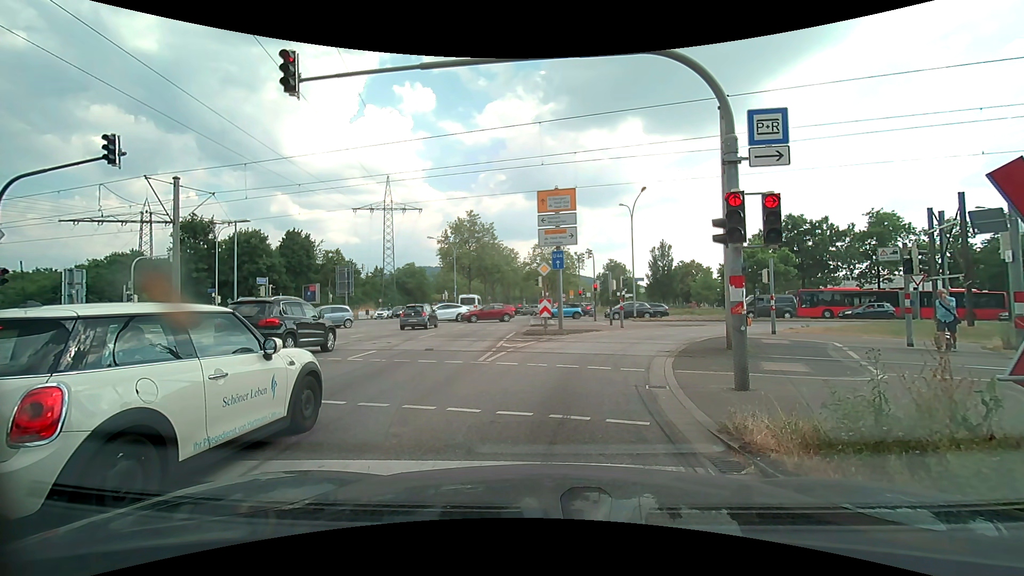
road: primary_link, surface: asphalt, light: Day
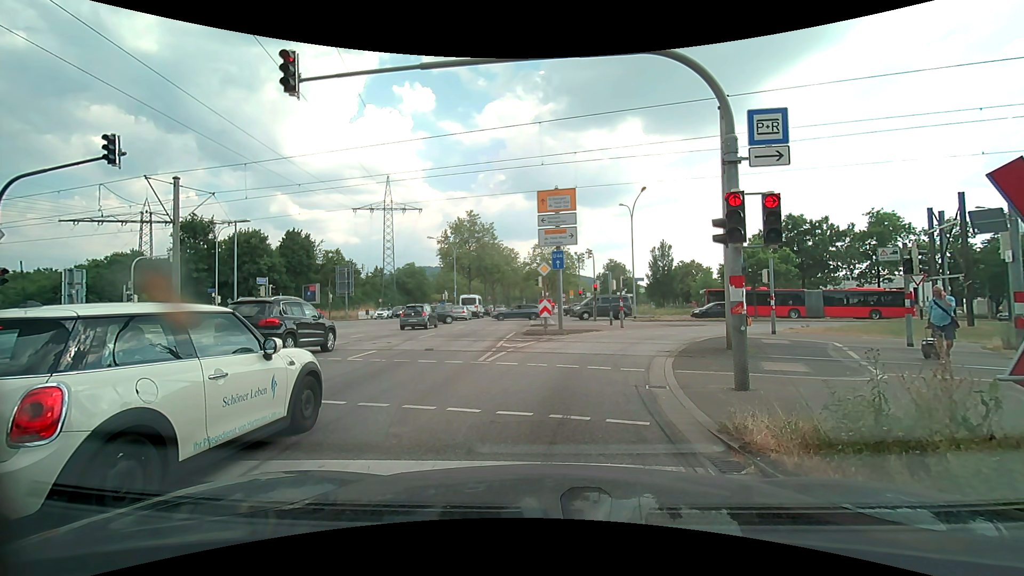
(0.0, 0.0) m; 0°
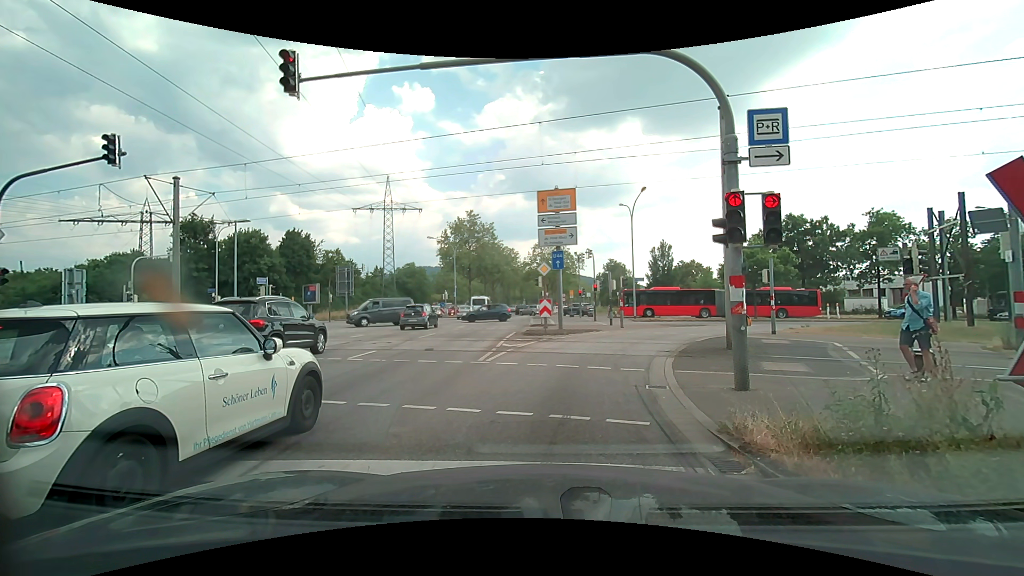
(0.0, 0.0) m; 0°
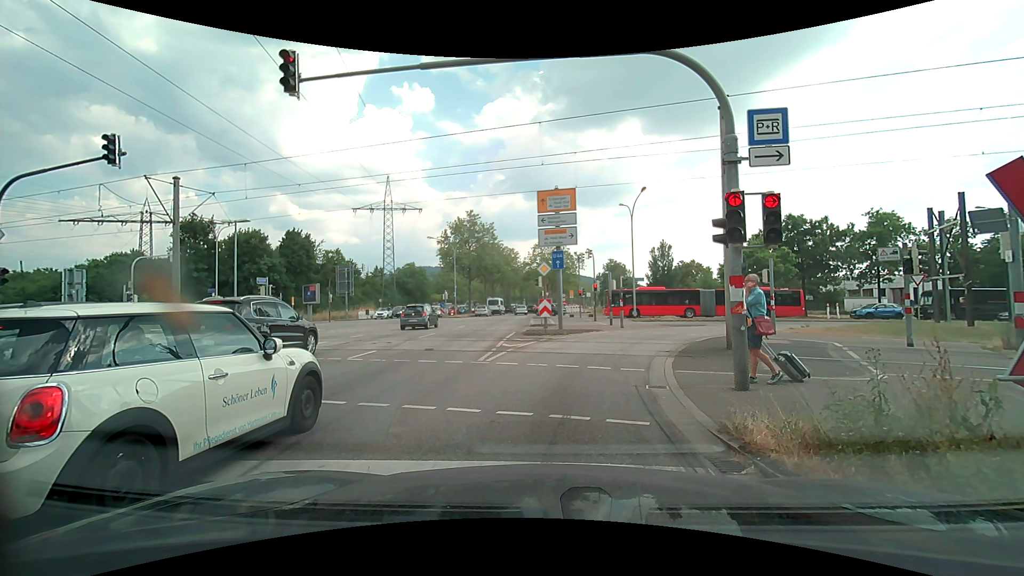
(0.0, 0.0) m; 0°
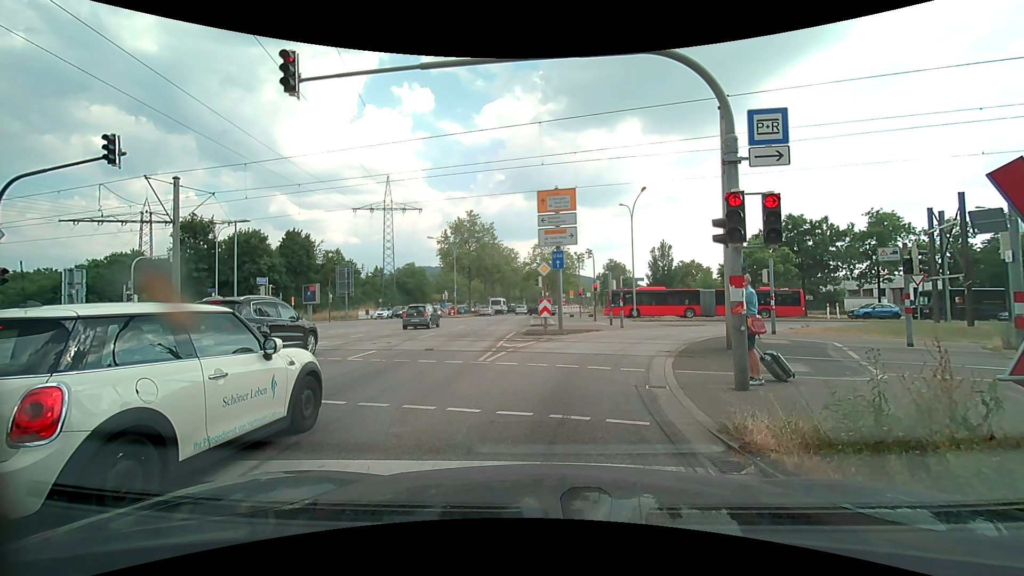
(0.0, 0.0) m; 0°
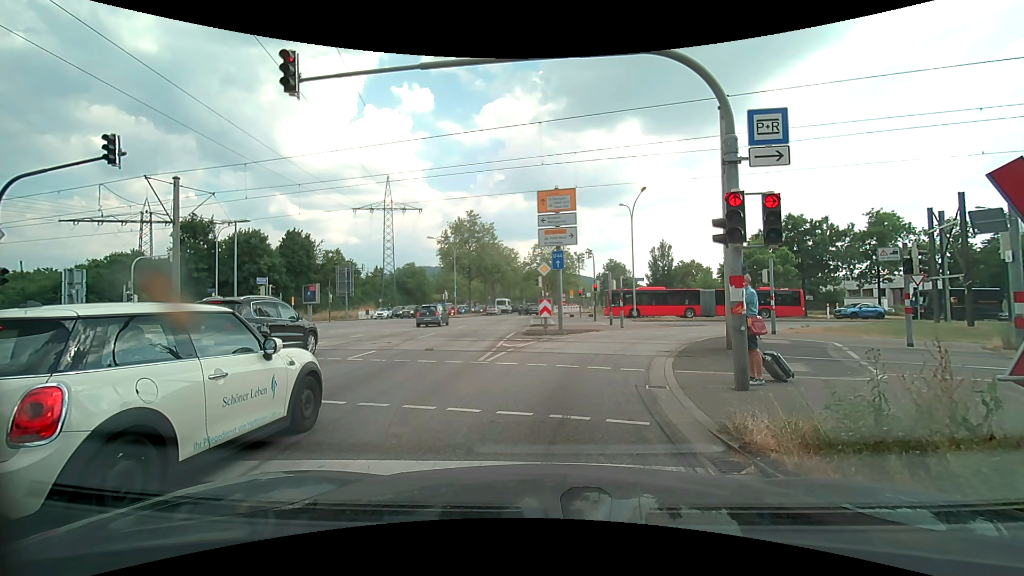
(0.0, 0.0) m; 0°
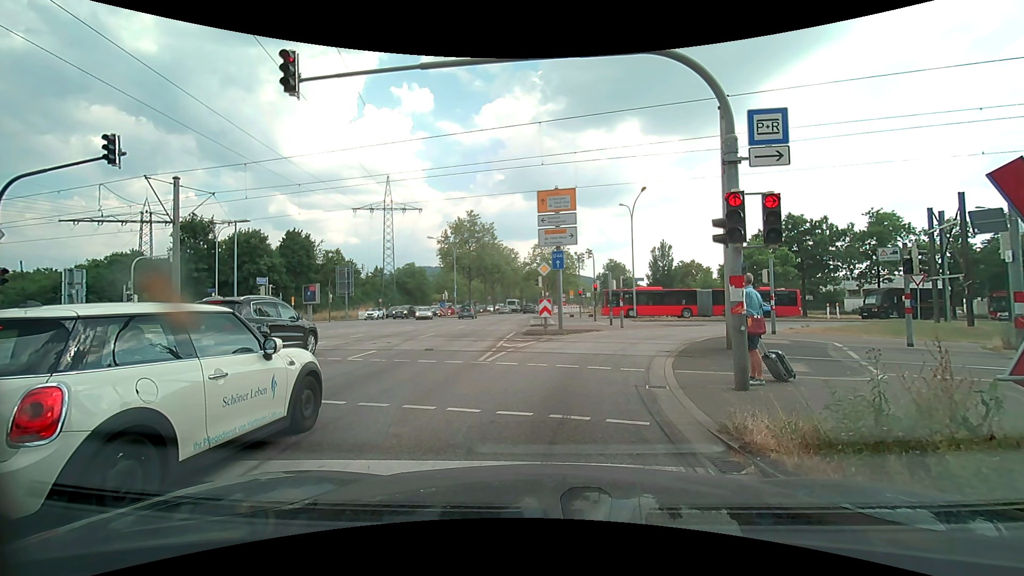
(0.0, 0.0) m; 0°
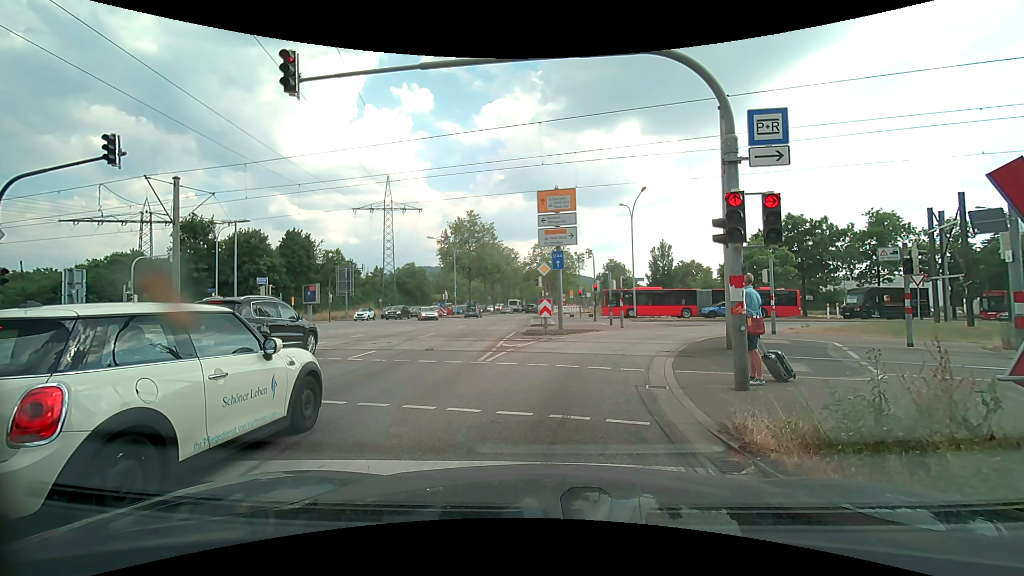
(0.0, 0.0) m; 0°
(0, +10) (+2, +20) (+6, +29) (+13, +35) (+22, +40) (+32, +41) (+42, +43) (+52, +45) (+62, +48) (+71, +51) m
